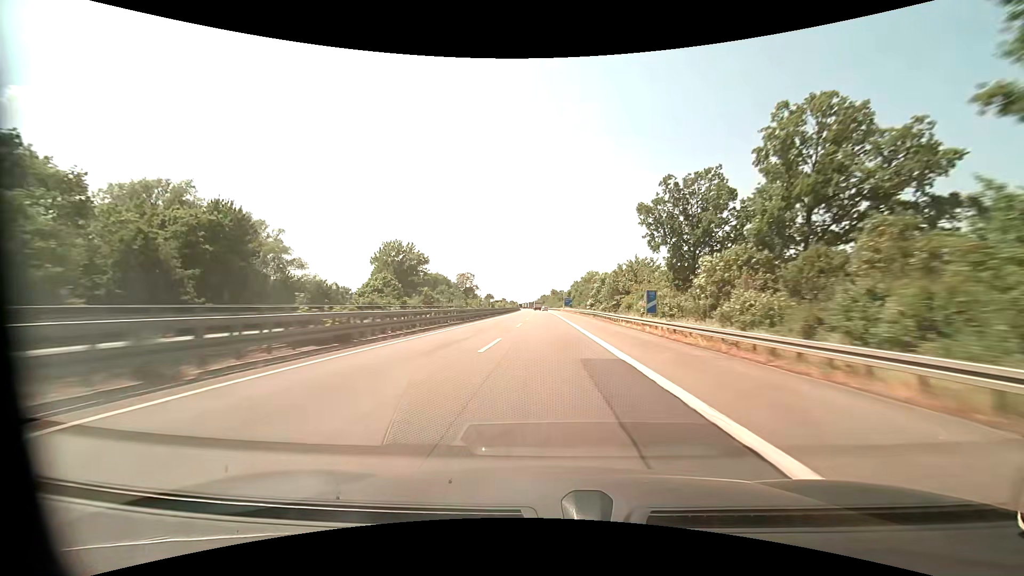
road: motorway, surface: asphalt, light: Day
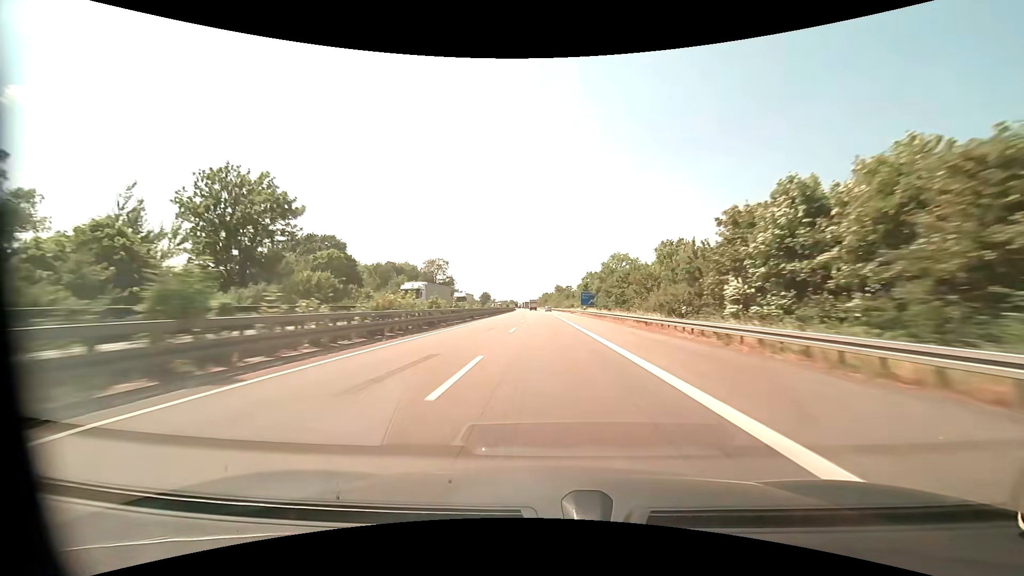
(-0.4, +61.7) m; 0°
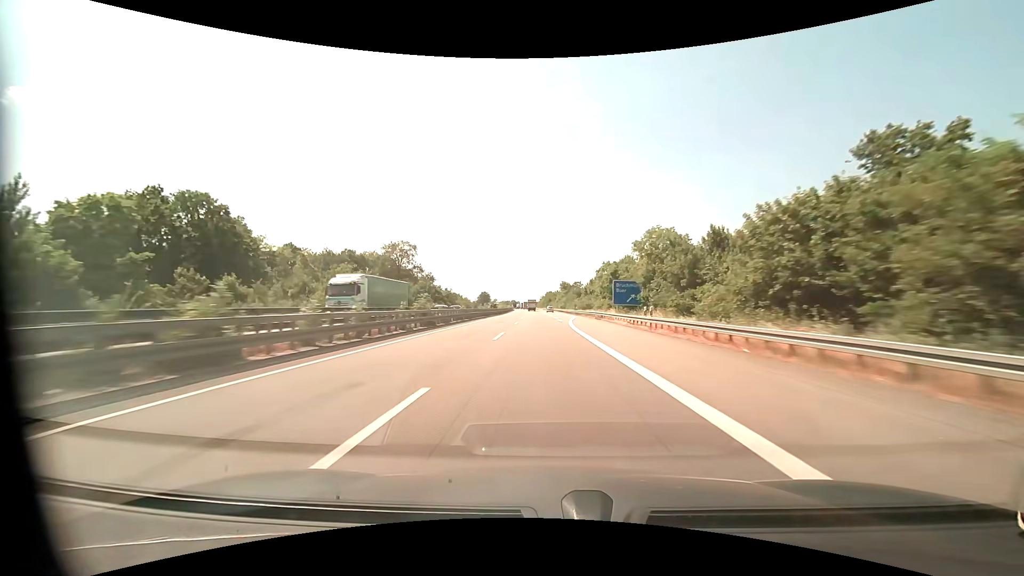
(-0.1, +41.0) m; 0°
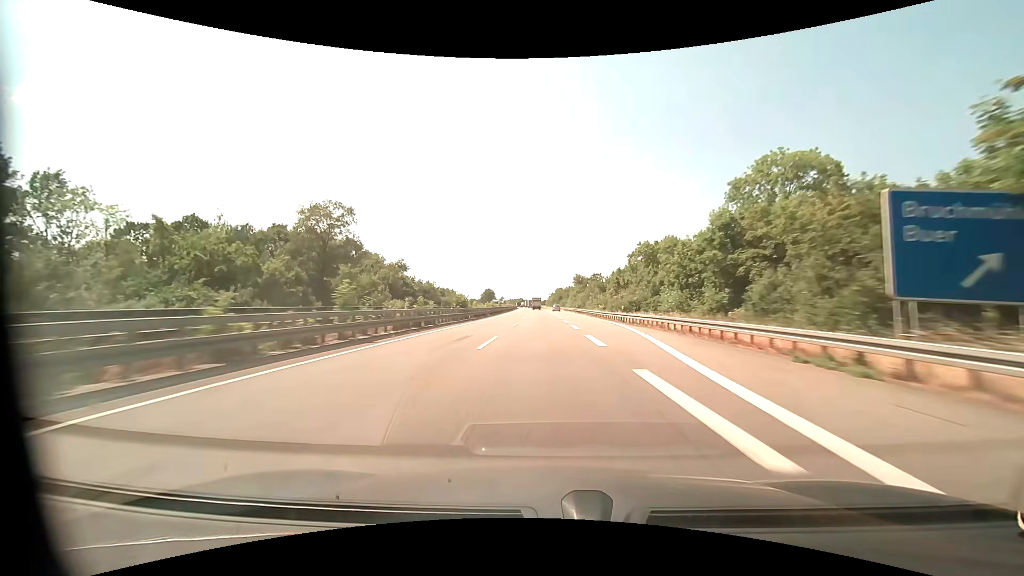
(-0.4, +40.7) m; -1°
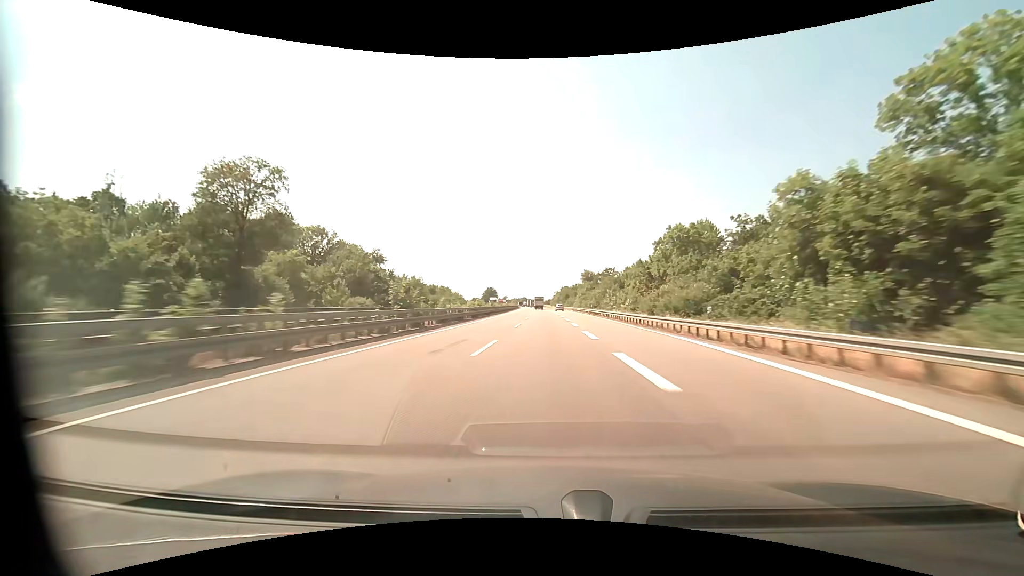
(-0.1, +20.0) m; 0°
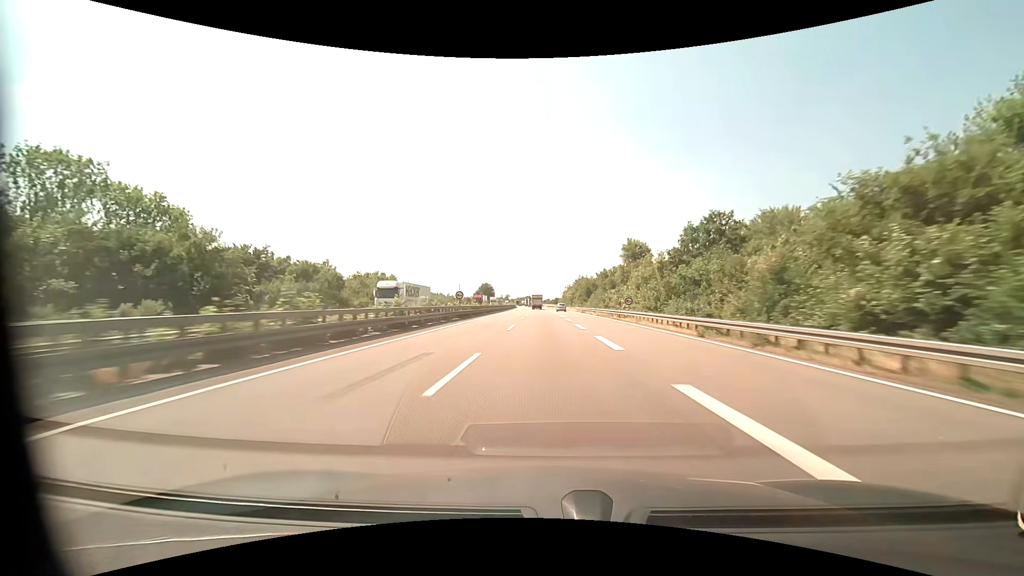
(-0.5, +77.5) m; -1°
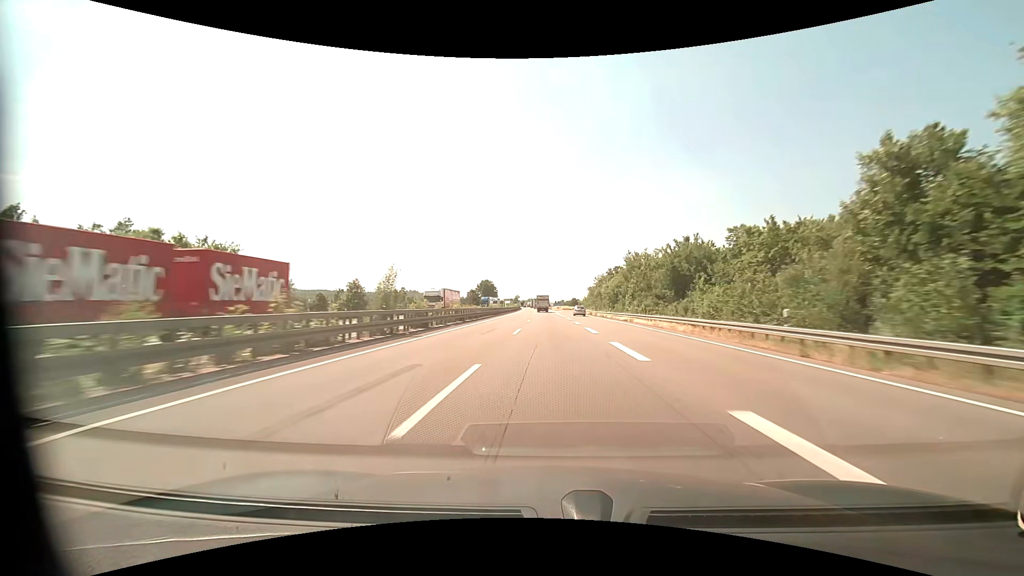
(-1.0, +73.8) m; -2°
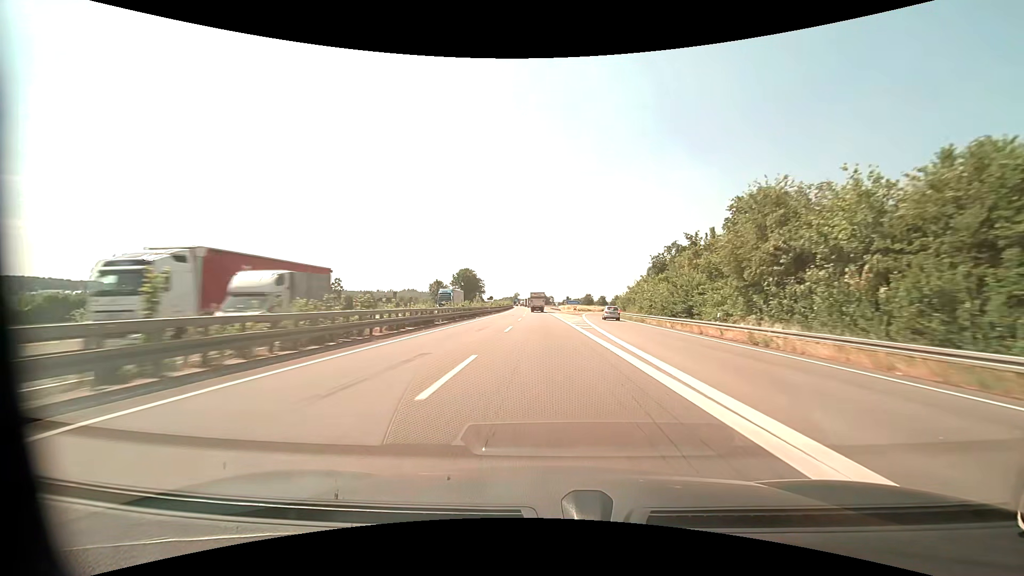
(0.0, +87.8) m; -1°
(0, +10) (0, +20) (0, +30) (0, +40) (0, +50) (-1, +60) (-1, +70) (-1, +80) (-1, +90) (-2, +100) m
